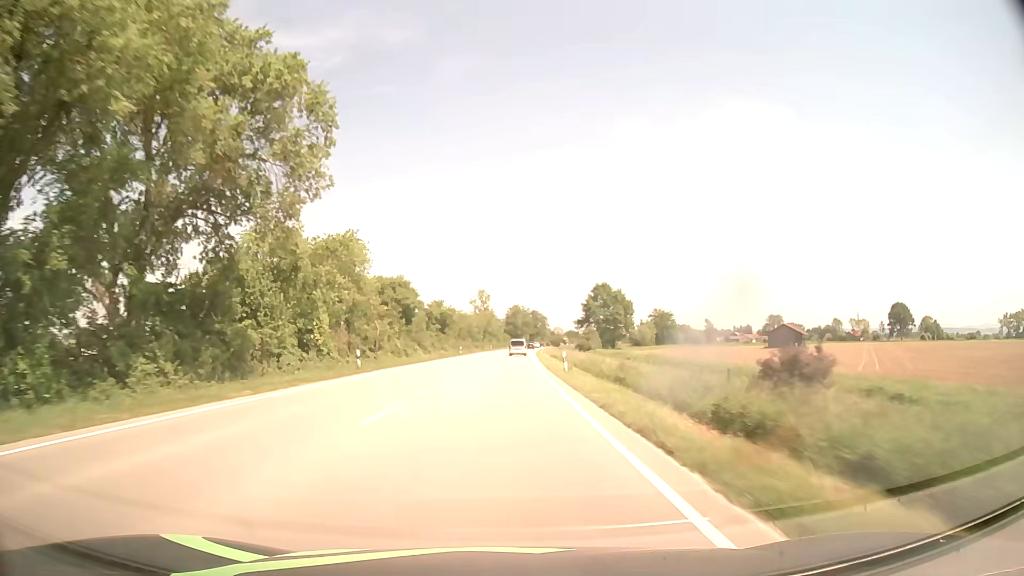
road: primary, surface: asphalt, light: Day
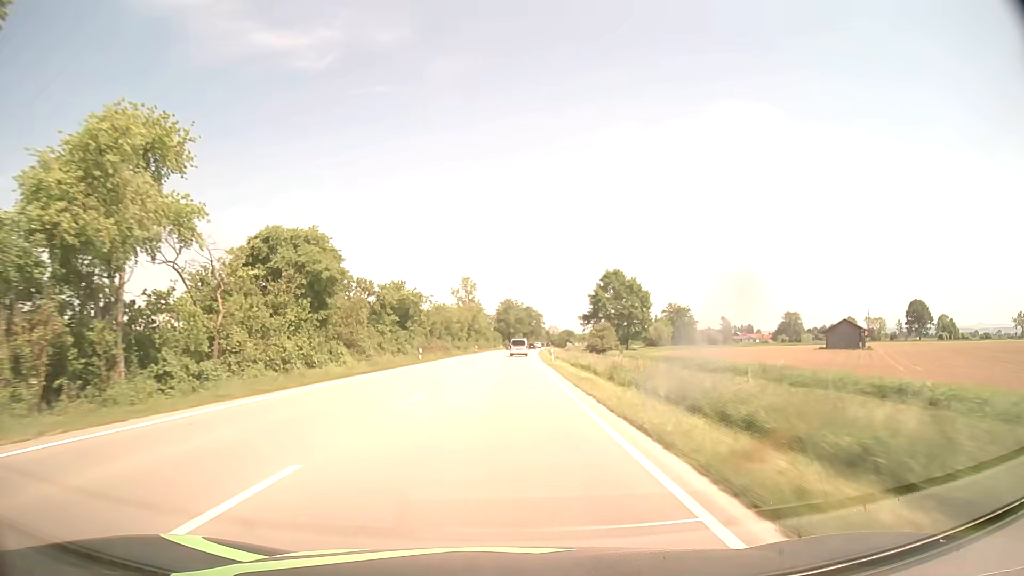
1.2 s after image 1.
(+0.2, +31.6) m; +1°
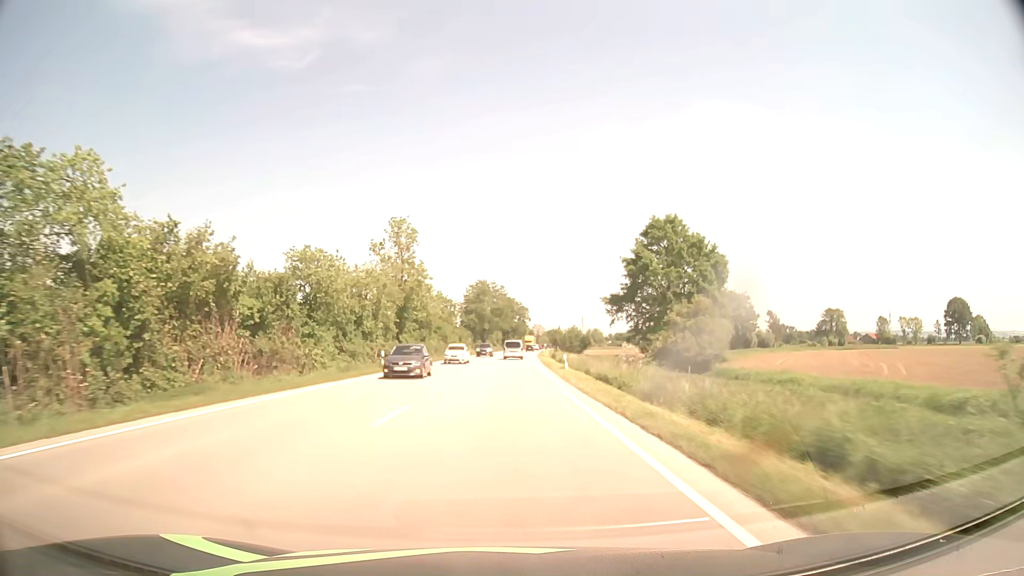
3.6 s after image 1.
(+1.0, +63.2) m; +2°
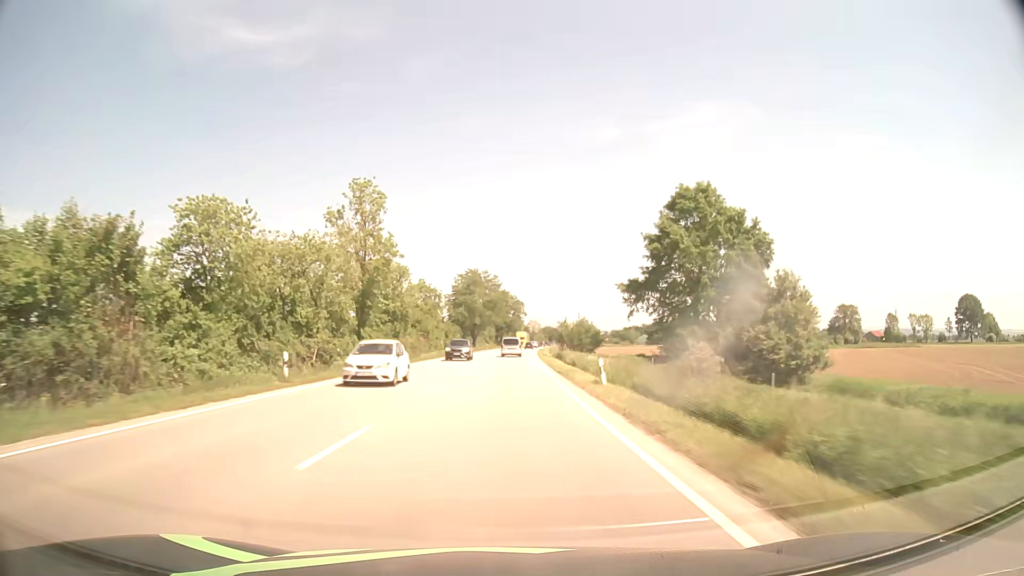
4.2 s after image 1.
(+0.1, +15.8) m; 0°
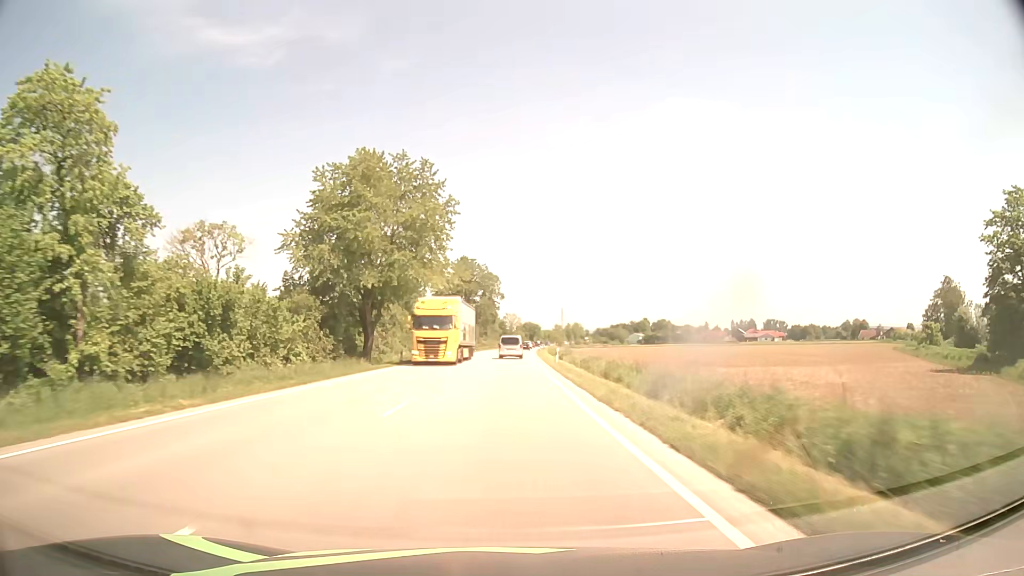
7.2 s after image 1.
(+1.6, +77.3) m; +2°
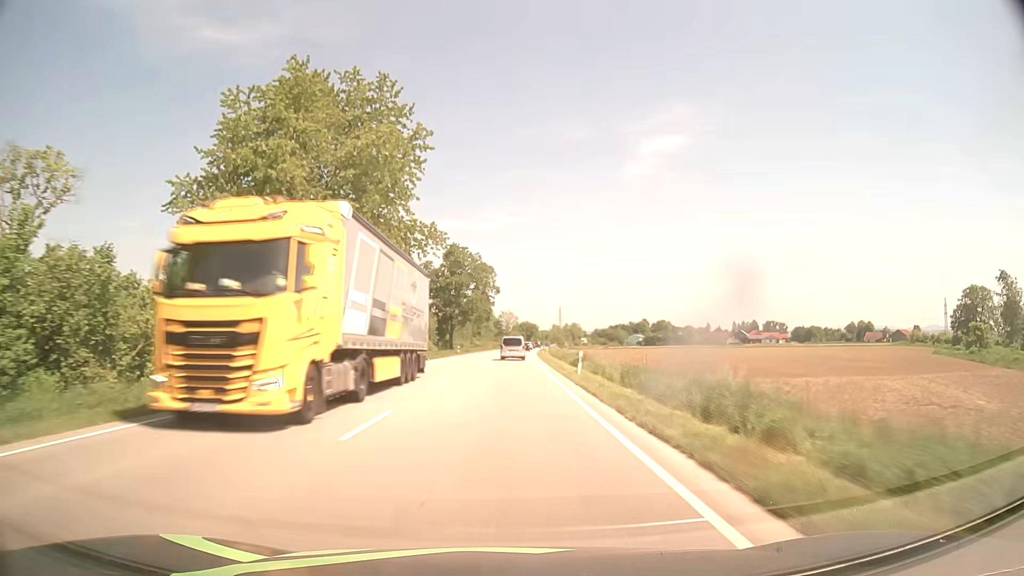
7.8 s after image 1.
(0.0, +15.0) m; 0°
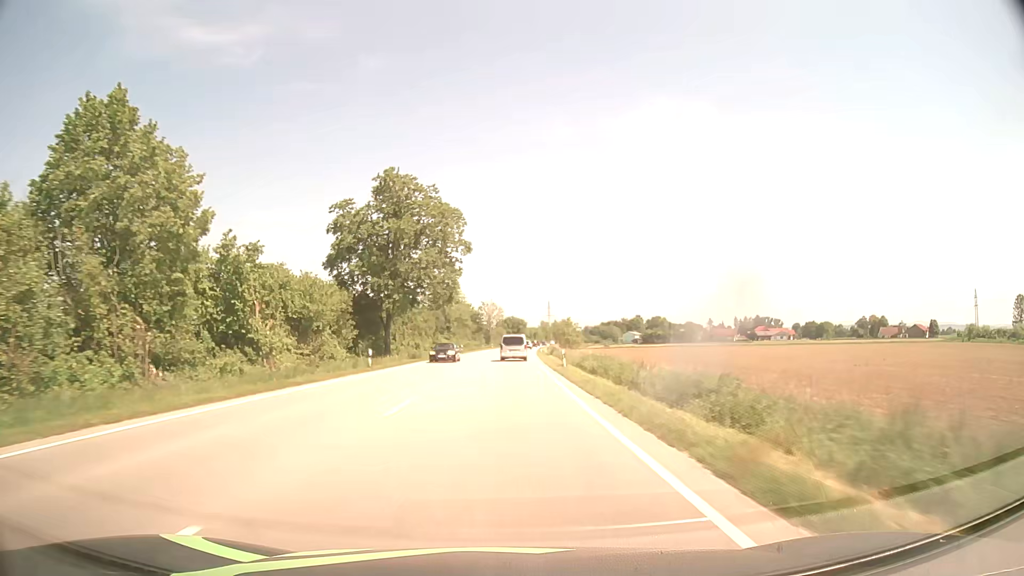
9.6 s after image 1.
(+0.5, +44.0) m; +1°
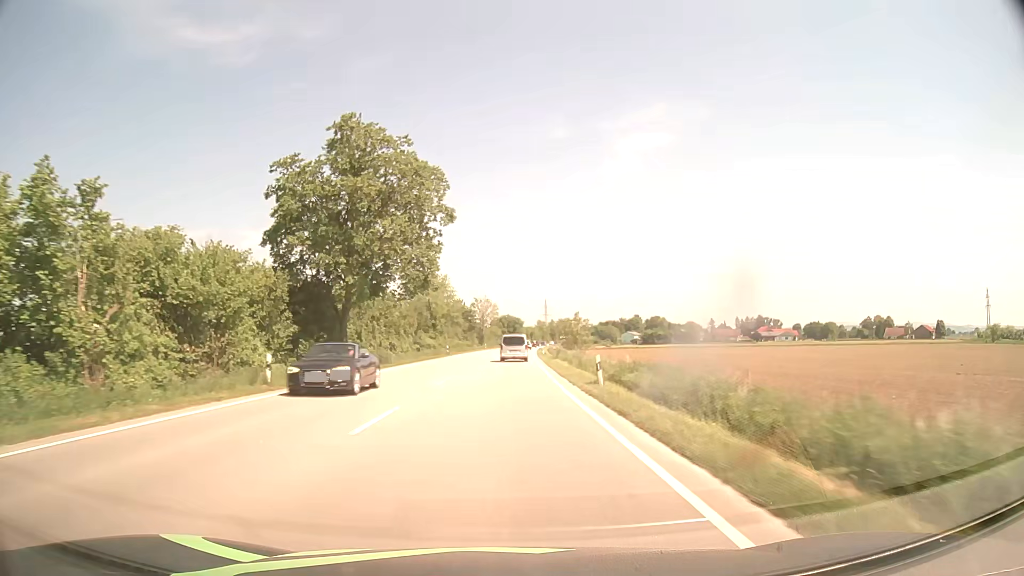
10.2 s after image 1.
(0.0, +14.3) m; 0°
(0, +10) (0, +20) (0, +30) (0, +40) (+1, +50) (+1, +60) (+1, +70) (+2, +80) (+2, +90) (+3, +100) m
